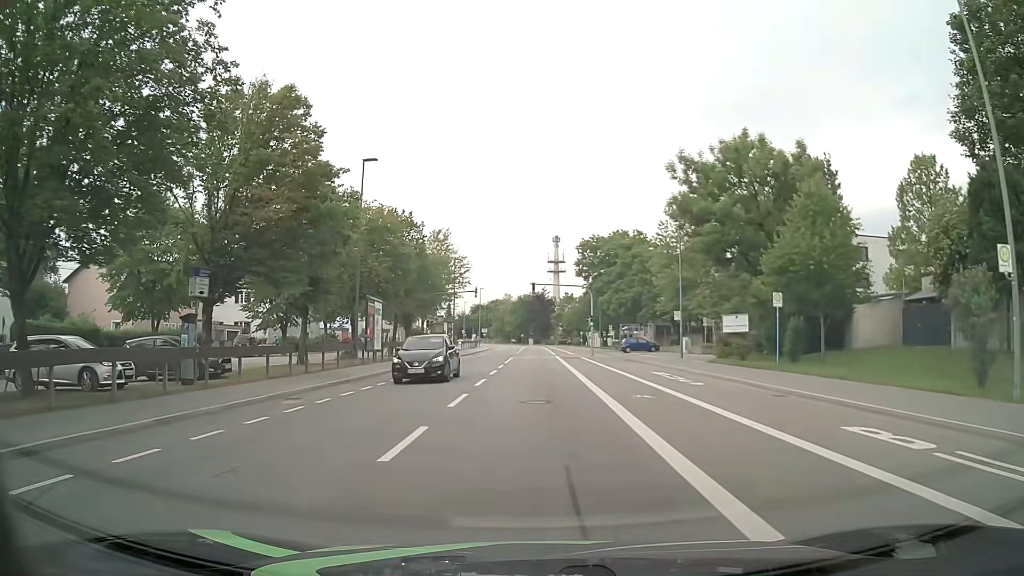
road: tertiary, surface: asphalt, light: Day
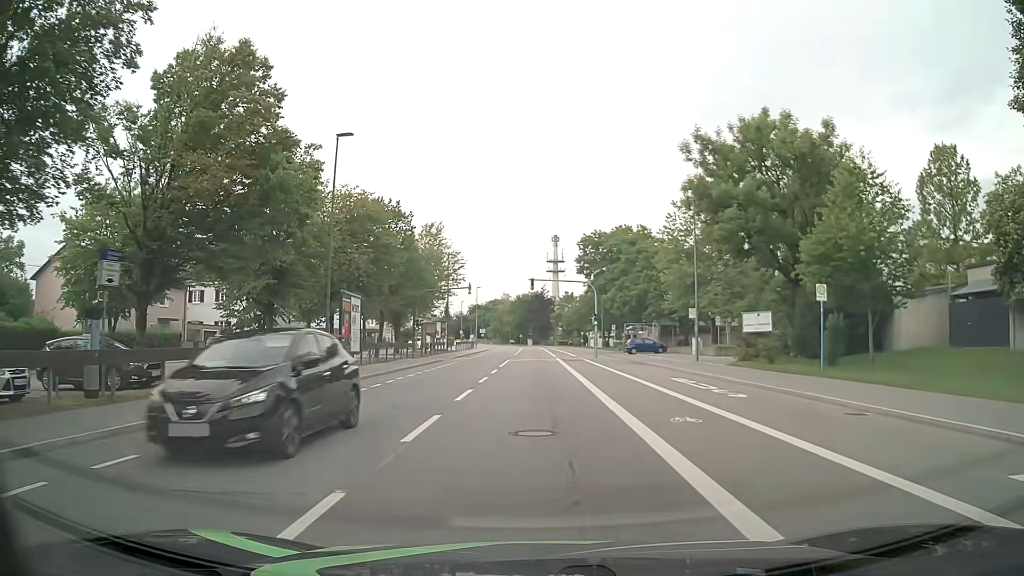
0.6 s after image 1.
(0.0, +4.5) m; 0°
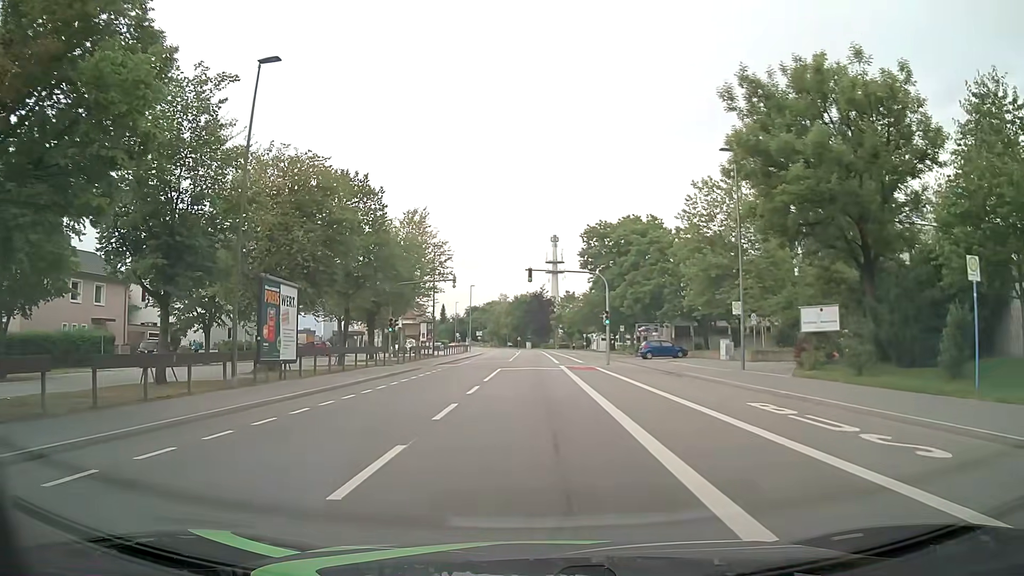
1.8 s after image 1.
(+0.1, +9.0) m; 0°
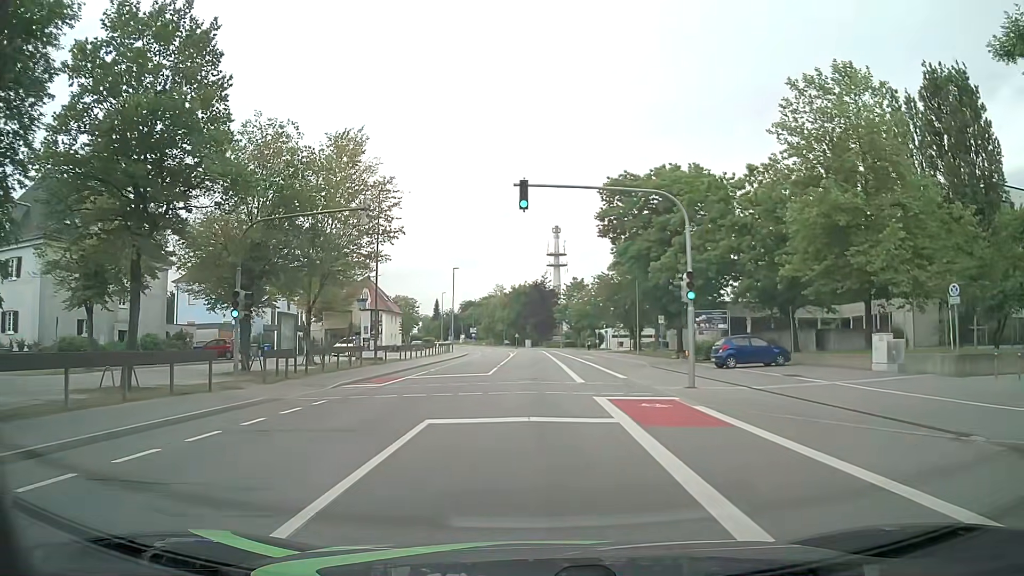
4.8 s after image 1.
(0.0, +22.6) m; 0°
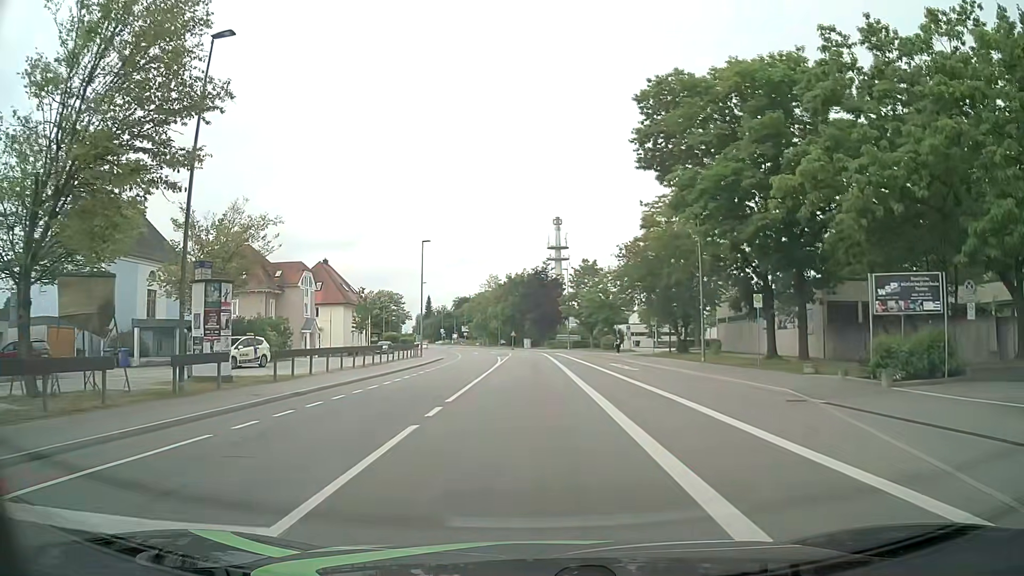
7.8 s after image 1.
(+0.2, +22.6) m; 0°
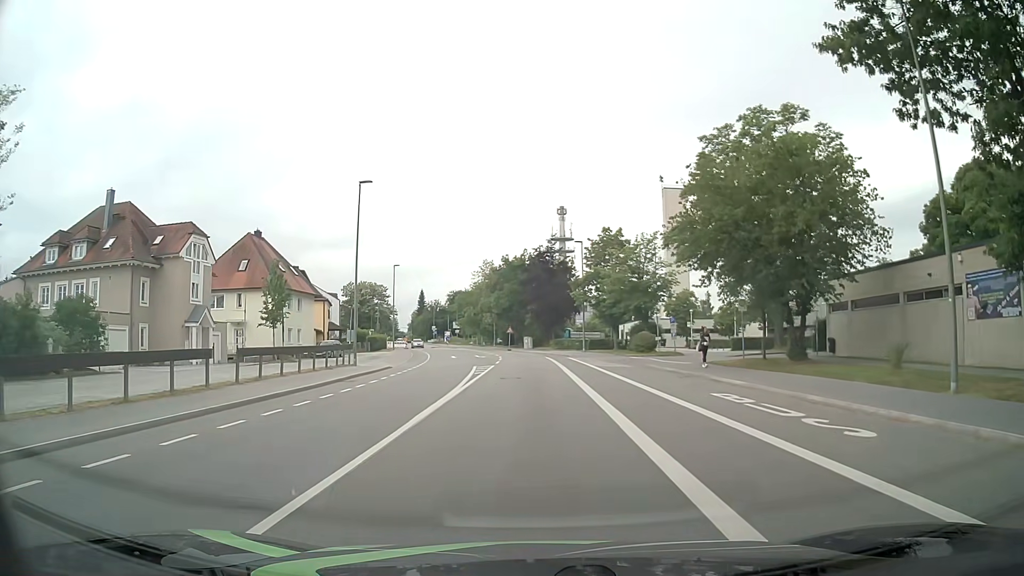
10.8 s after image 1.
(+0.1, +22.6) m; 0°
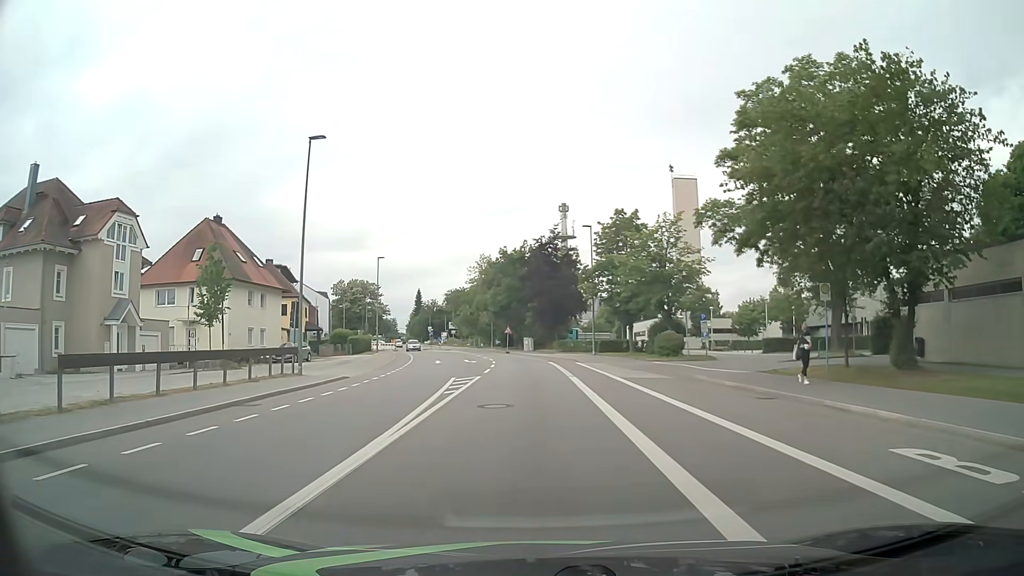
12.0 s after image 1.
(0.0, +9.1) m; 0°
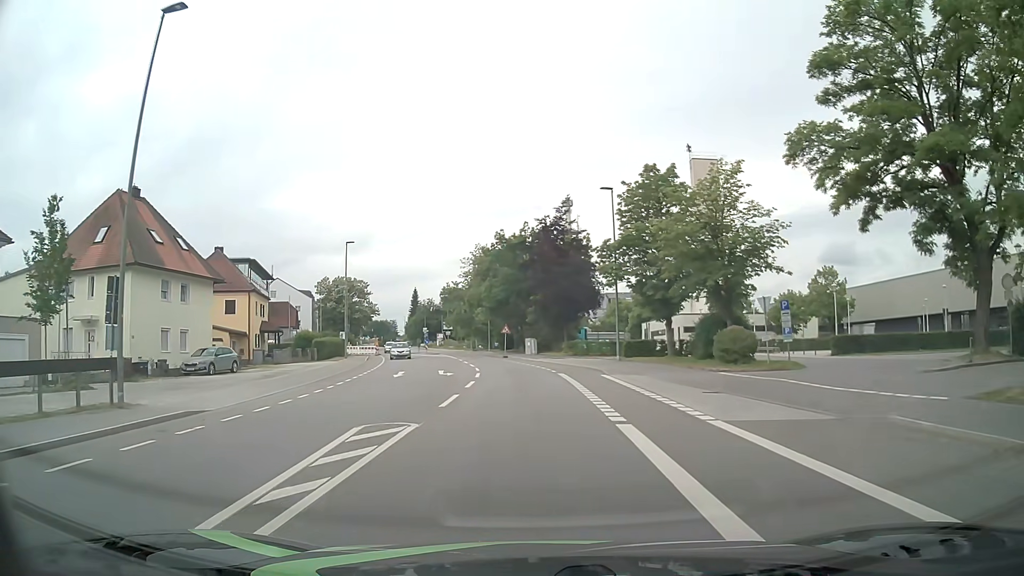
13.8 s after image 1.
(0.0, +13.5) m; 0°
(0, +10) (0, +20) (-1, +30) (-2, +40) (-4, +50) (-6, +60) (-8, +69) (-10, +79) (-13, +89) (-16, +98) m
